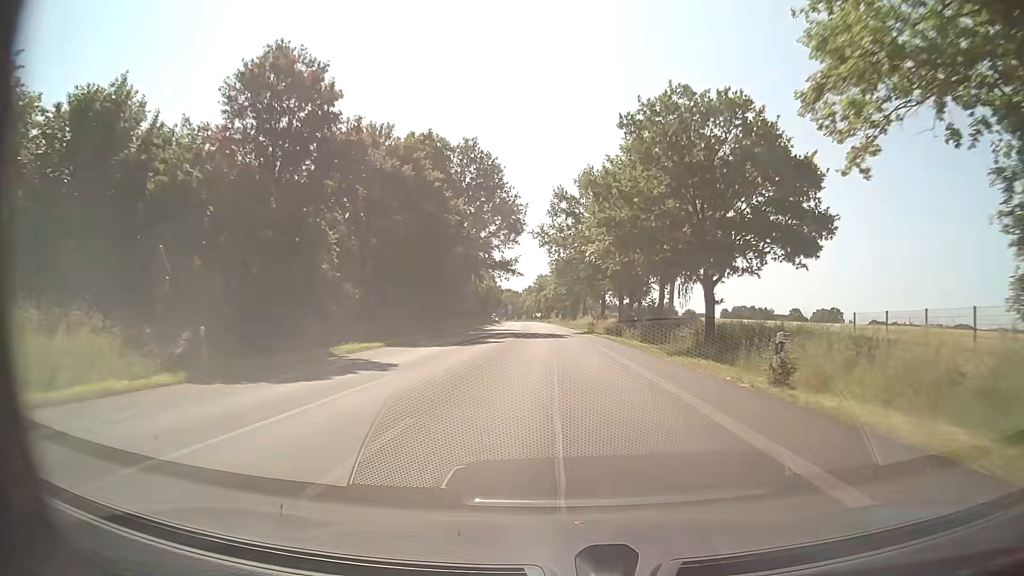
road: primary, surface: asphalt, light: Day
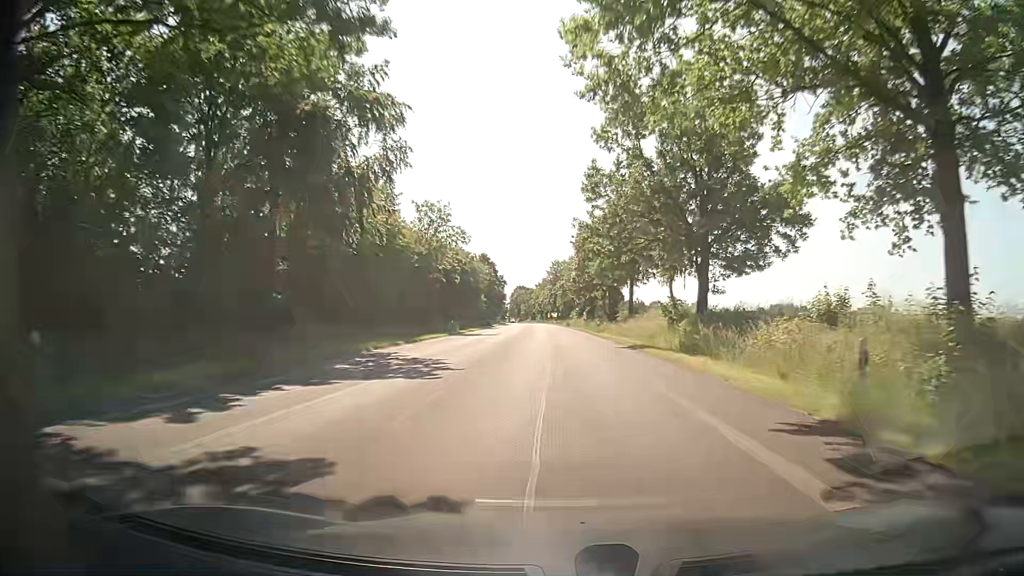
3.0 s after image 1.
(-0.7, +55.4) m; -1°
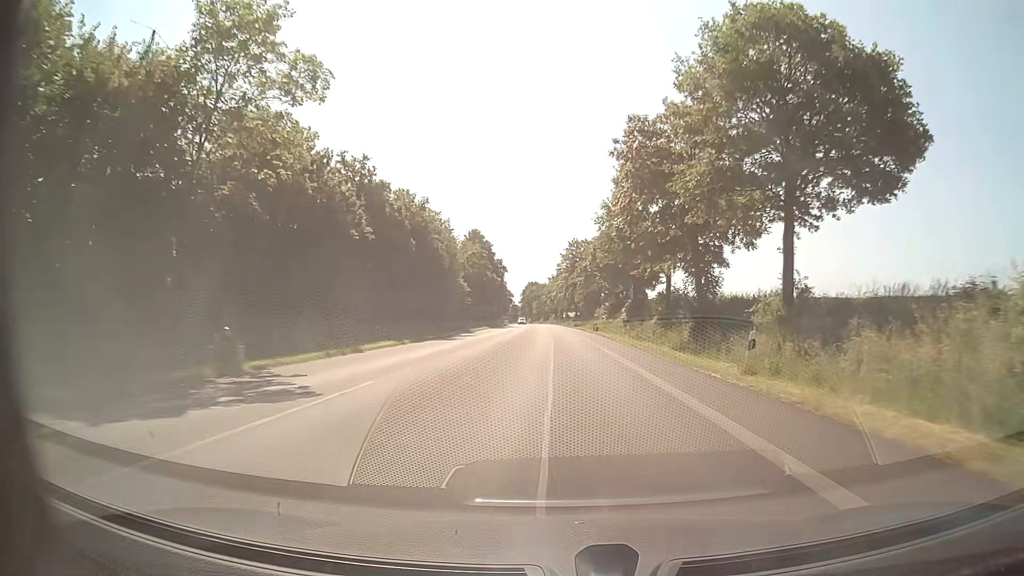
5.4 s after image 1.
(-1.0, +44.3) m; -2°
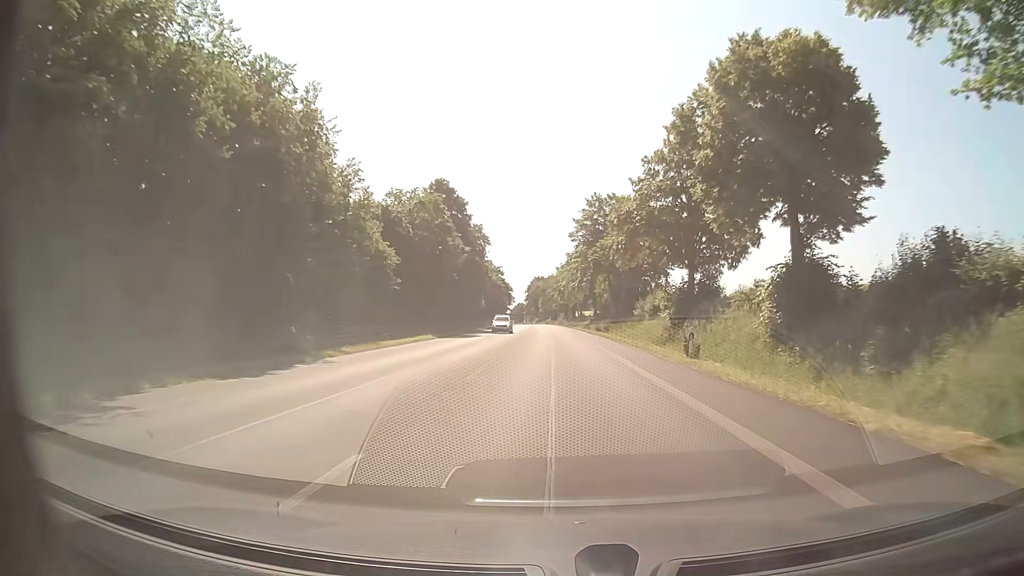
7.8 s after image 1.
(-0.3, +44.3) m; -2°
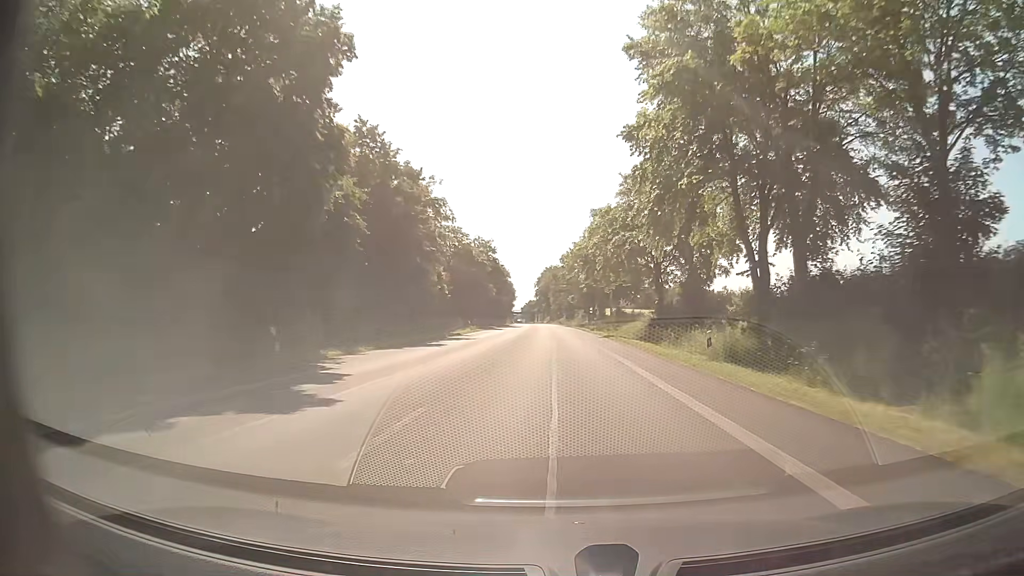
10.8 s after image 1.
(+0.2, +55.4) m; 0°
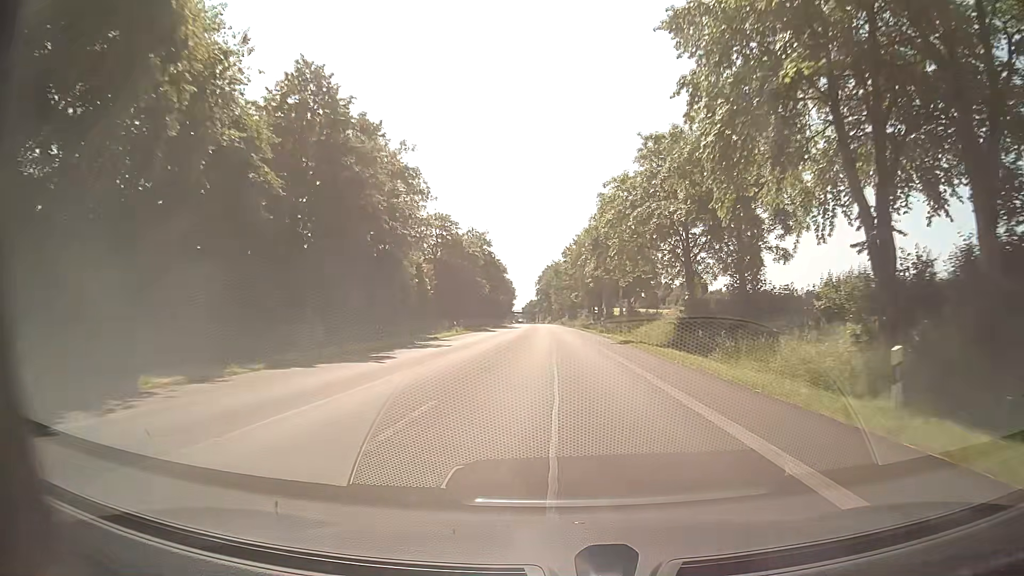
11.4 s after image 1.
(0.0, +11.1) m; 0°
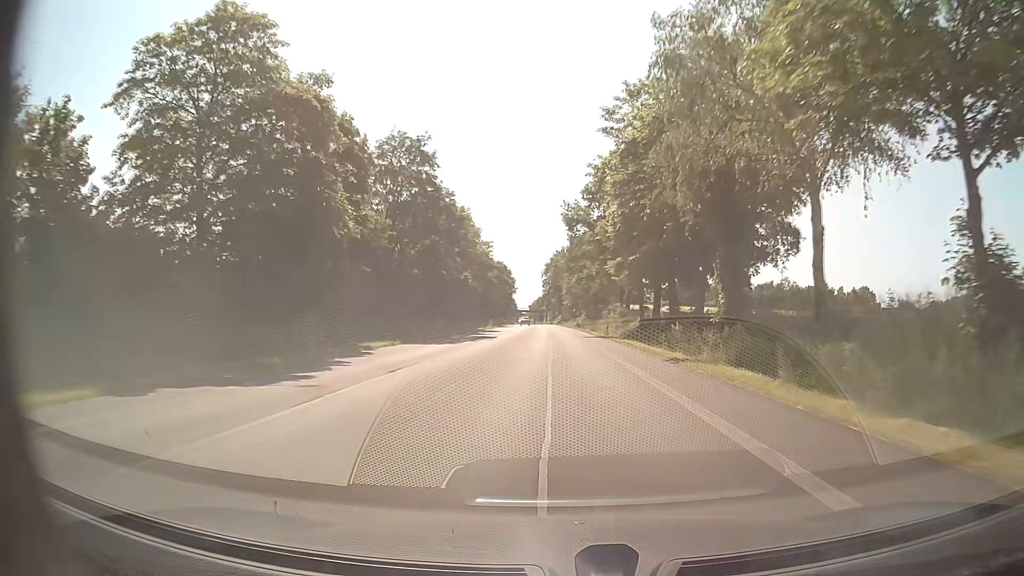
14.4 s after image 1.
(-0.3, +55.6) m; -1°
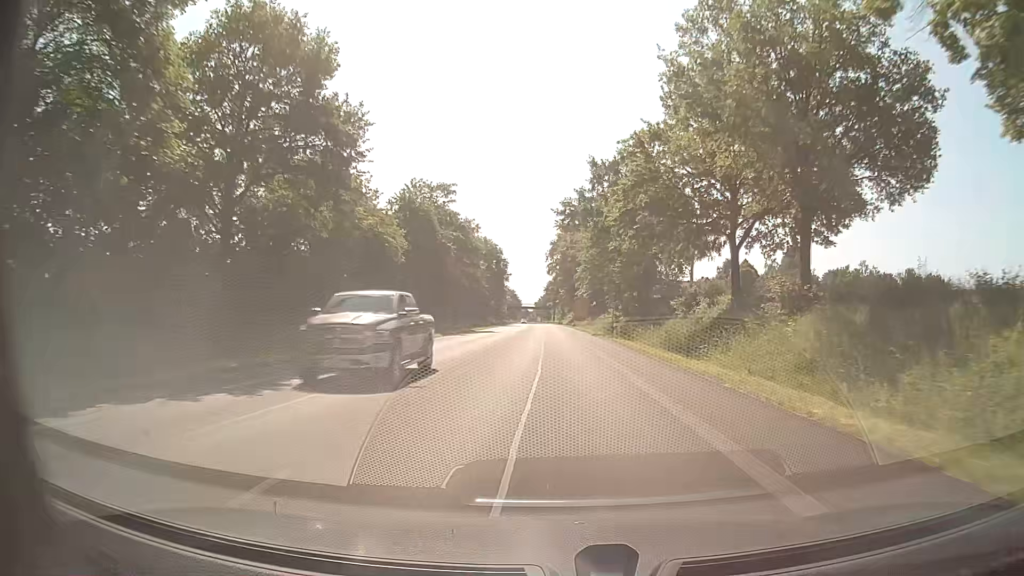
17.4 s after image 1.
(-0.4, +55.8) m; -1°
(0, +10) (0, +20) (0, +30) (0, +40) (0, +50) (-1, +60) (-1, +70) (-1, +80) (-1, +90) (-1, +100) m
